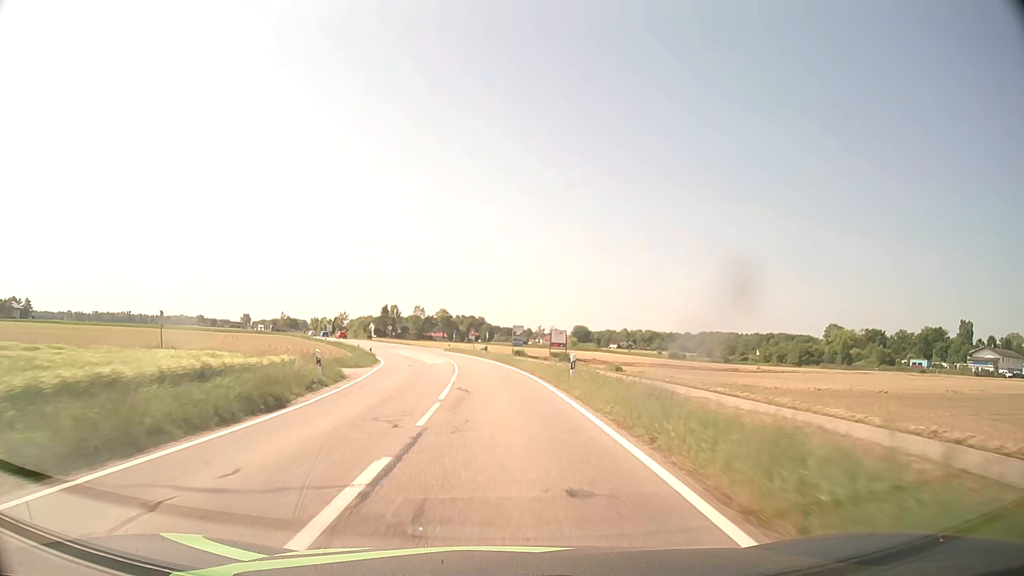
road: tertiary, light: Day
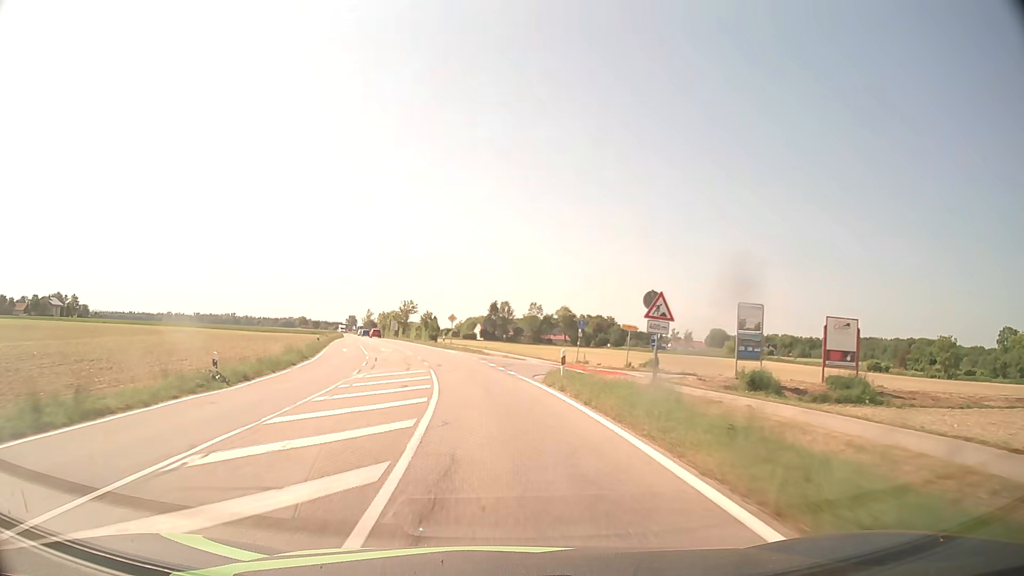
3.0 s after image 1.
(-4.2, +57.1) m; -10°
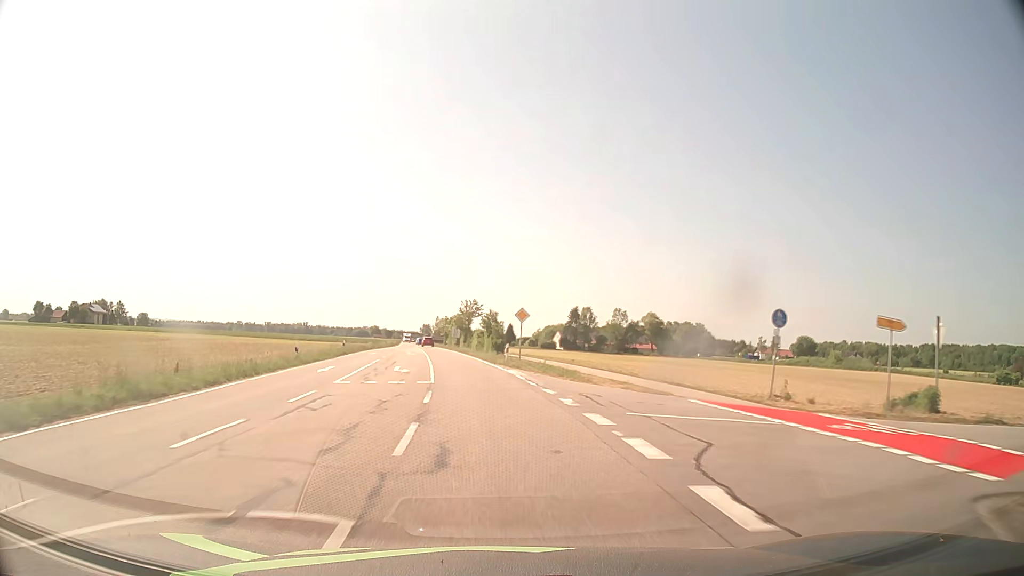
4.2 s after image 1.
(-1.3, +22.9) m; -6°
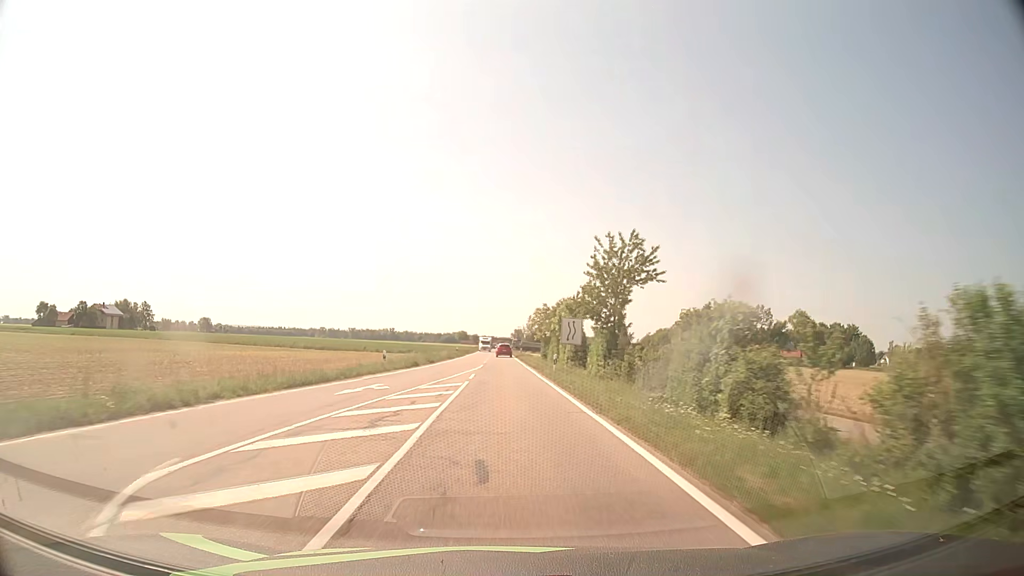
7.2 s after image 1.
(-5.7, +56.7) m; -8°
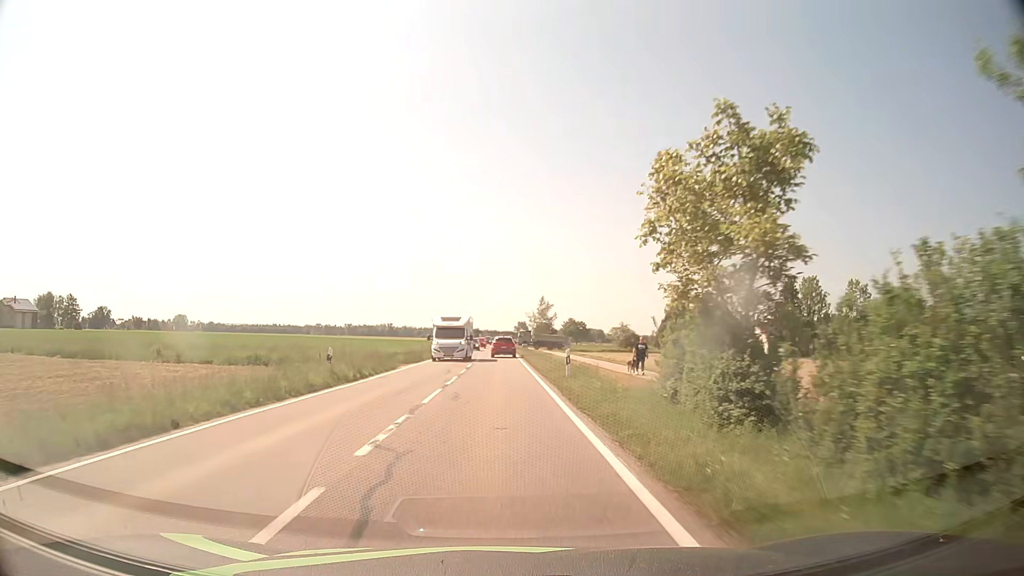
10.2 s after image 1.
(+0.1, +55.4) m; 0°
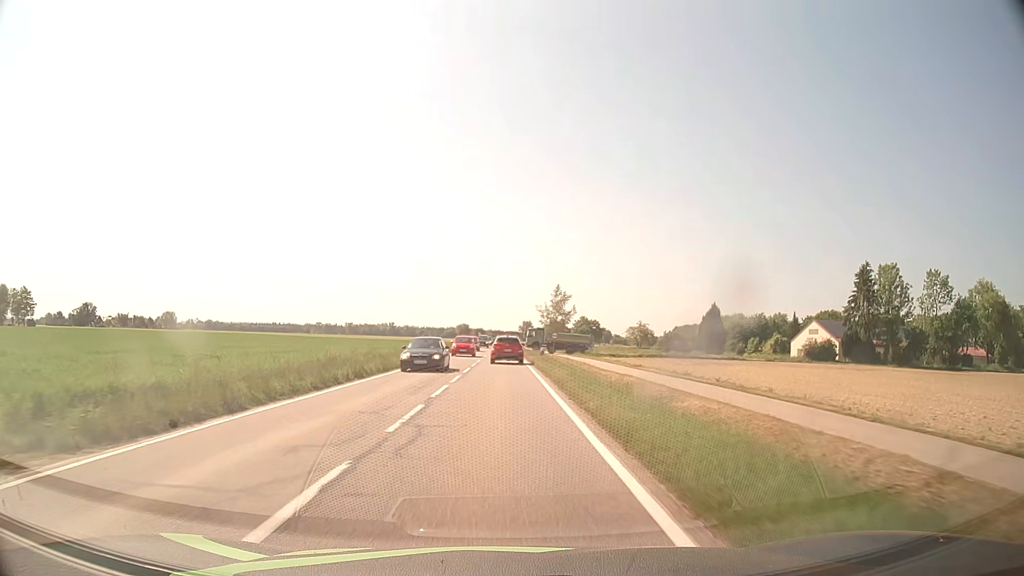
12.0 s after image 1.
(-0.1, +28.8) m; 0°
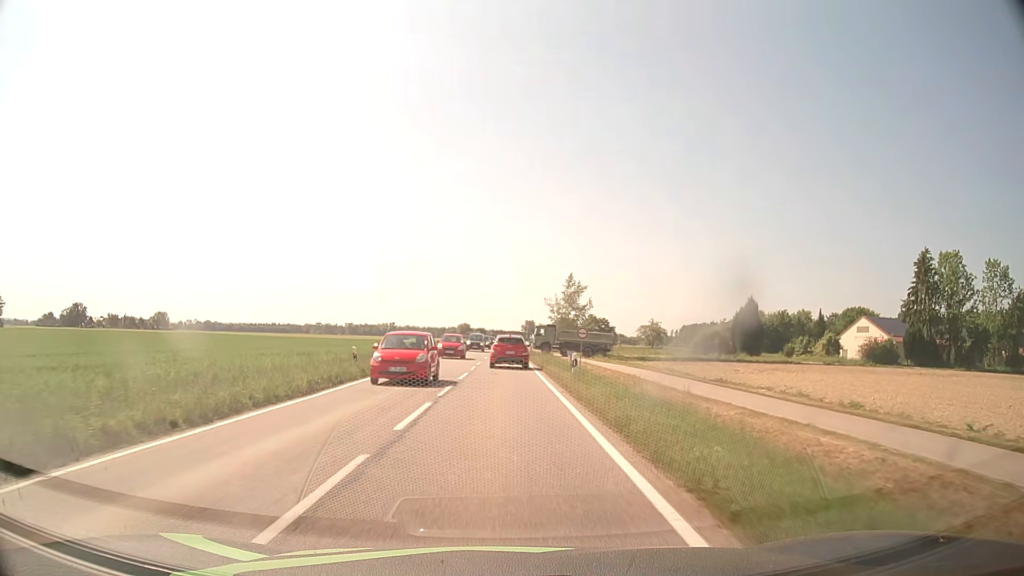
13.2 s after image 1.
(0.0, +17.2) m; 0°
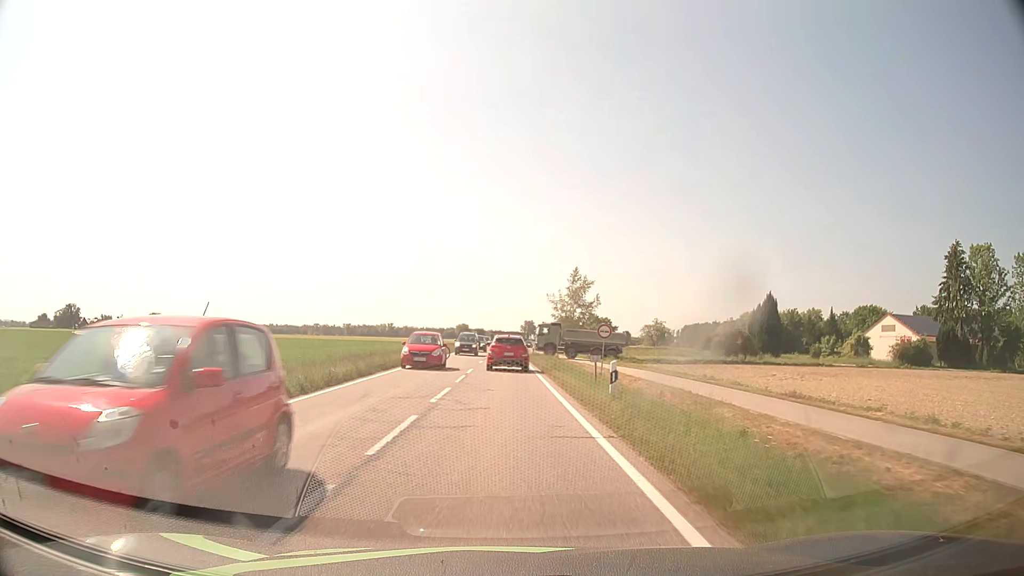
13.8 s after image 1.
(0.0, +8.0) m; 0°
(0, +10) (0, +20) (0, +30) (0, +40) (0, +50) (0, +60) (0, +70) (0, +80) (+1, +90) (+1, +100) m
